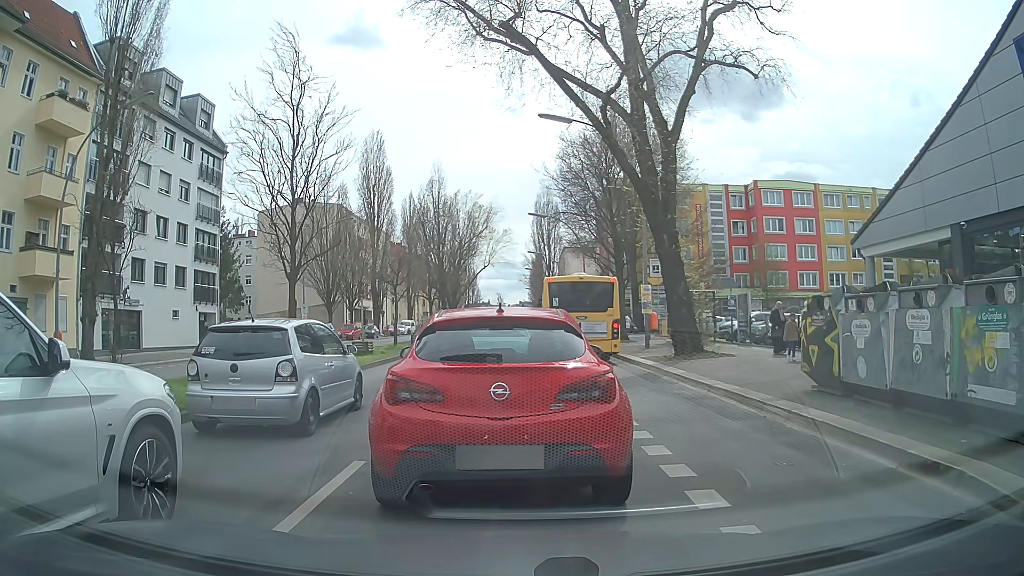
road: secondary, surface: asphalt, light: Day
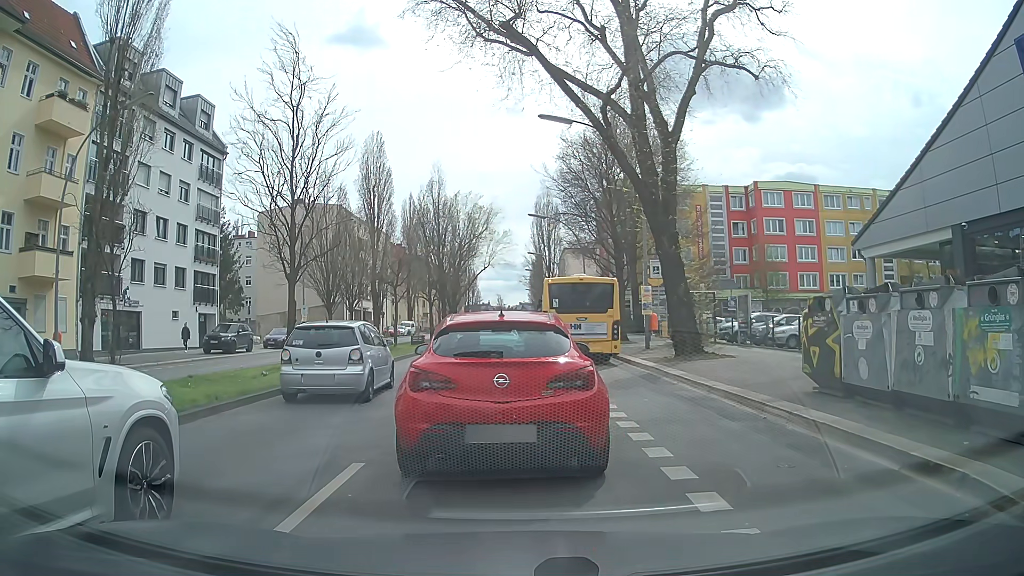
(0.0, 0.0) m; 0°
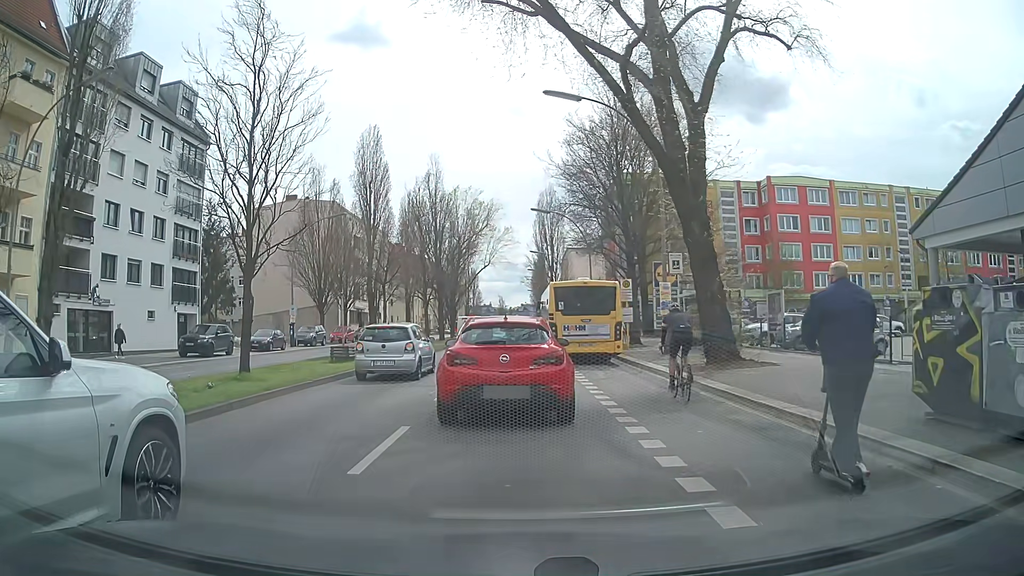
(+0.1, +3.6) m; +2°
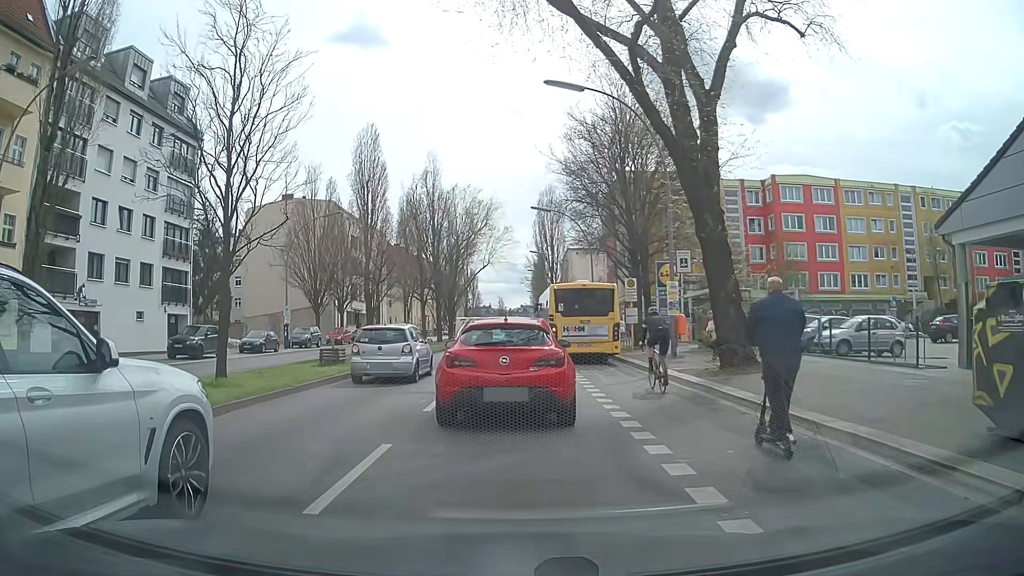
(0.0, +1.4) m; 0°
(0, +10) (0, +20) (0, +30) (0, +40) (0, +50) (0, +60) (0, +70) (0, +80) (0, +90) (0, +100) m
